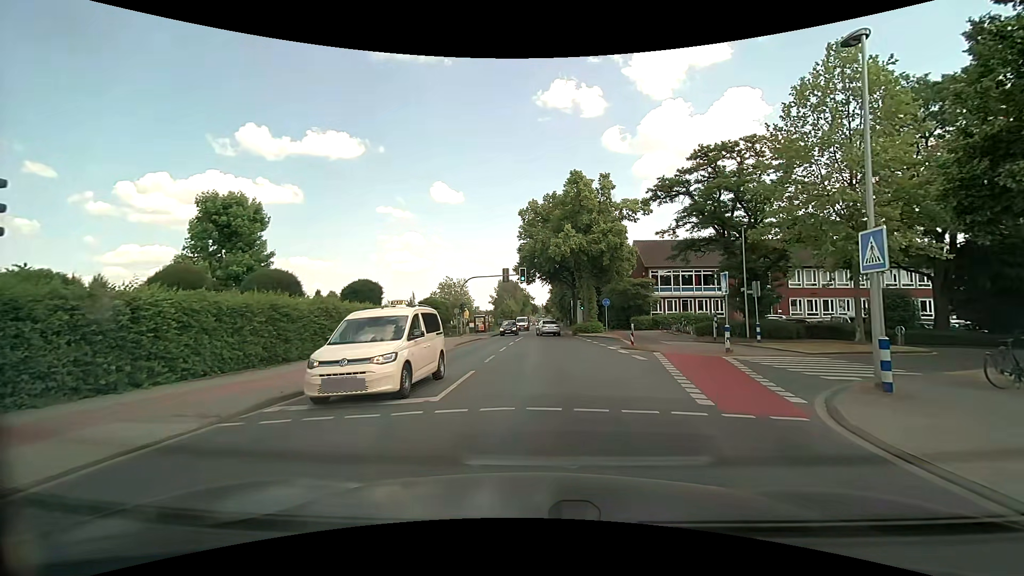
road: secondary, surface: asphalt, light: Day
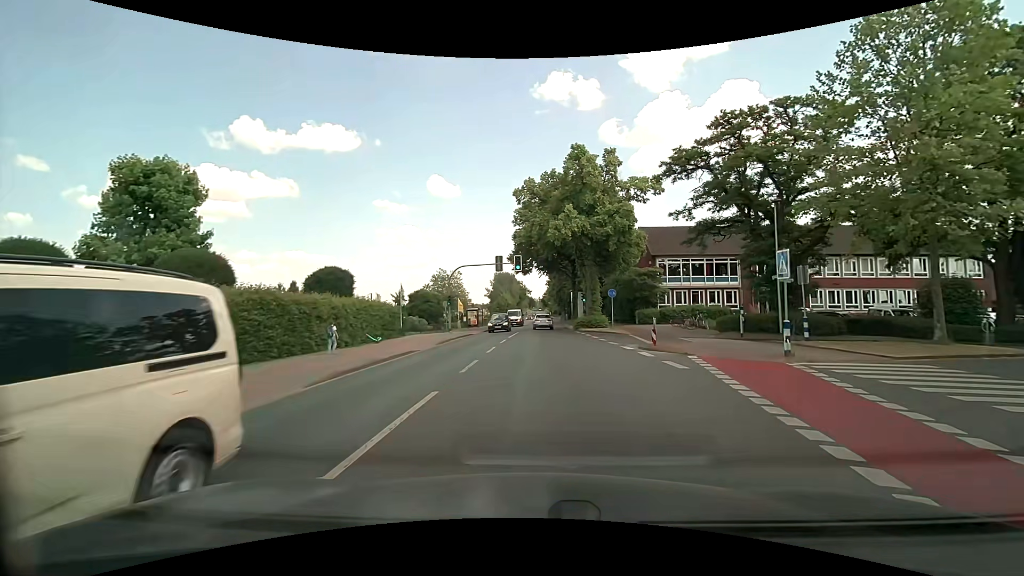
(0.0, +5.1) m; 0°
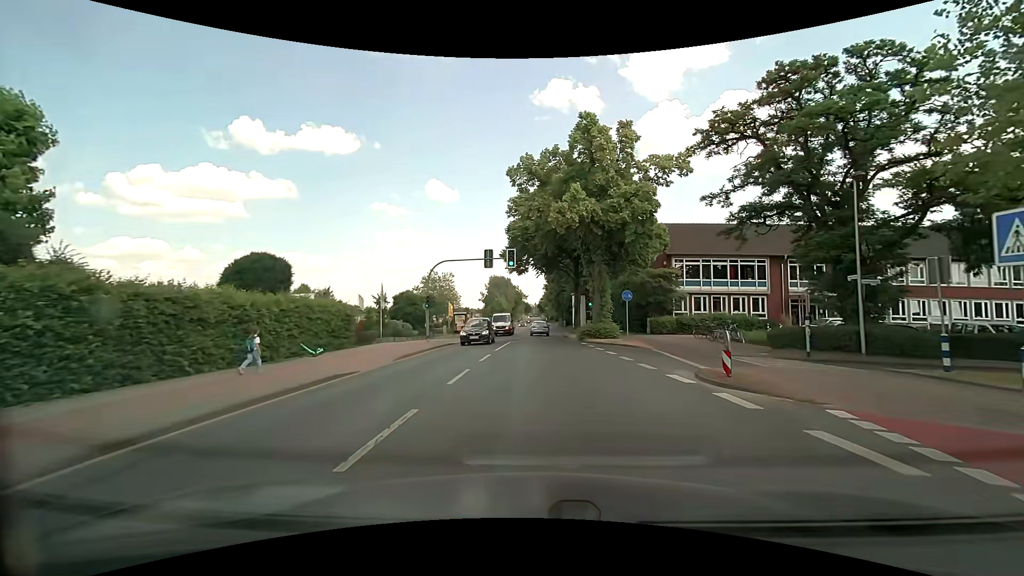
(0.0, +7.6) m; 0°
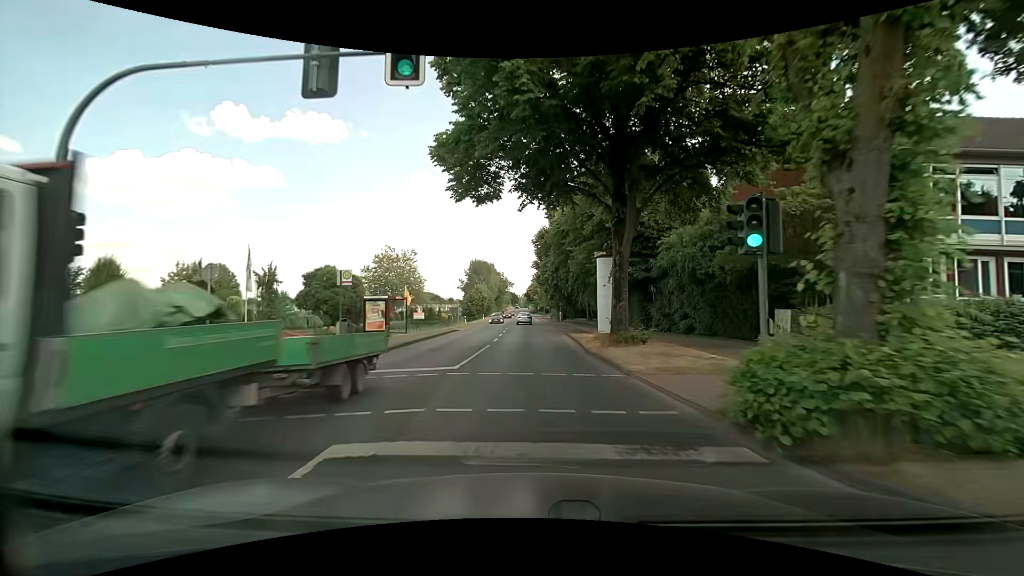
(+0.3, +27.6) m; +1°
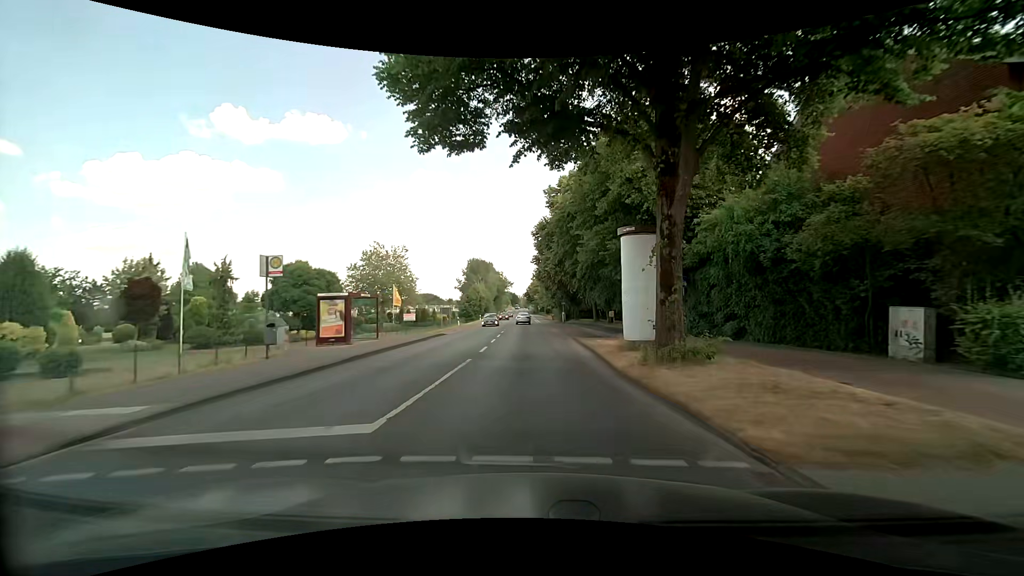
(0.0, +6.6) m; 0°
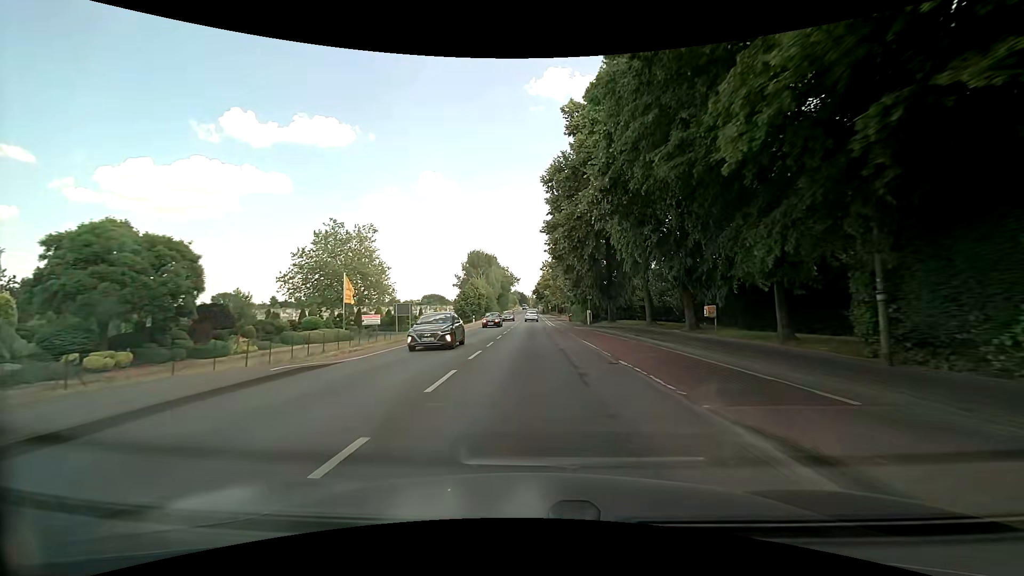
(-0.1, +22.3) m; -1°
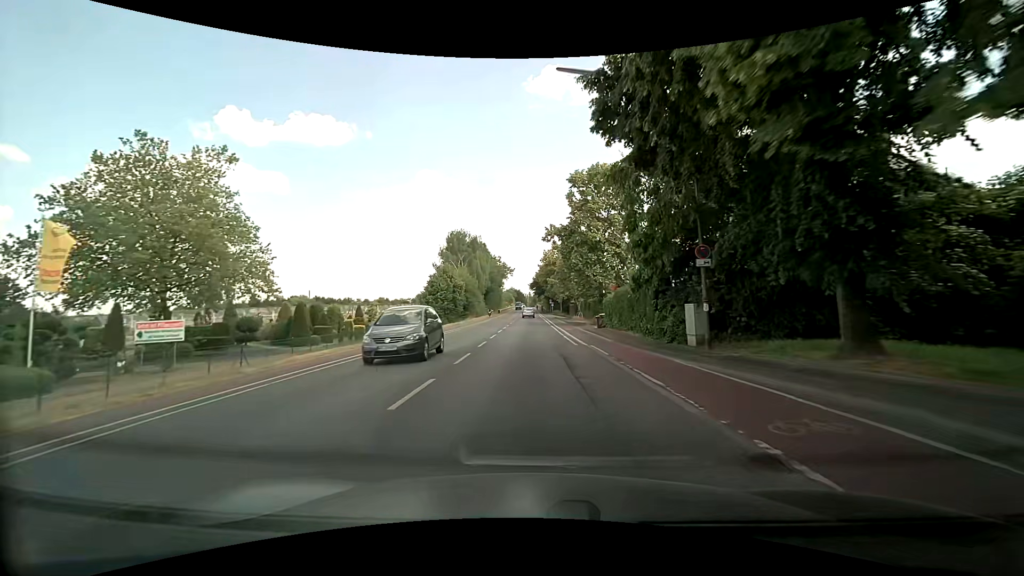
(-0.1, +31.2) m; 0°
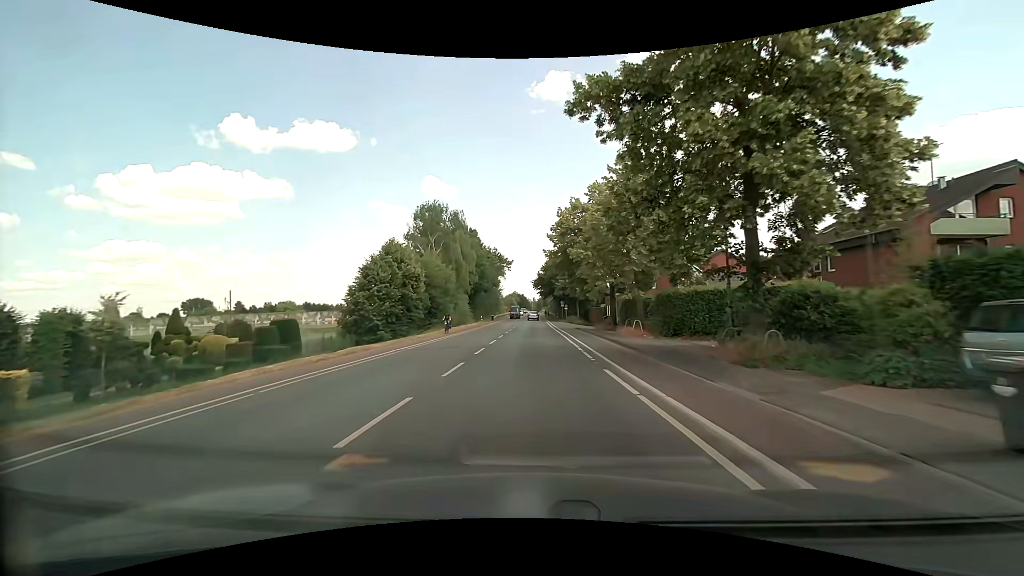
(+0.1, +31.2) m; 0°
(0, +10) (0, +20) (0, +30) (0, +40) (0, +50) (0, +60) (0, +70) (0, +80) (0, +90) (0, +100) m
